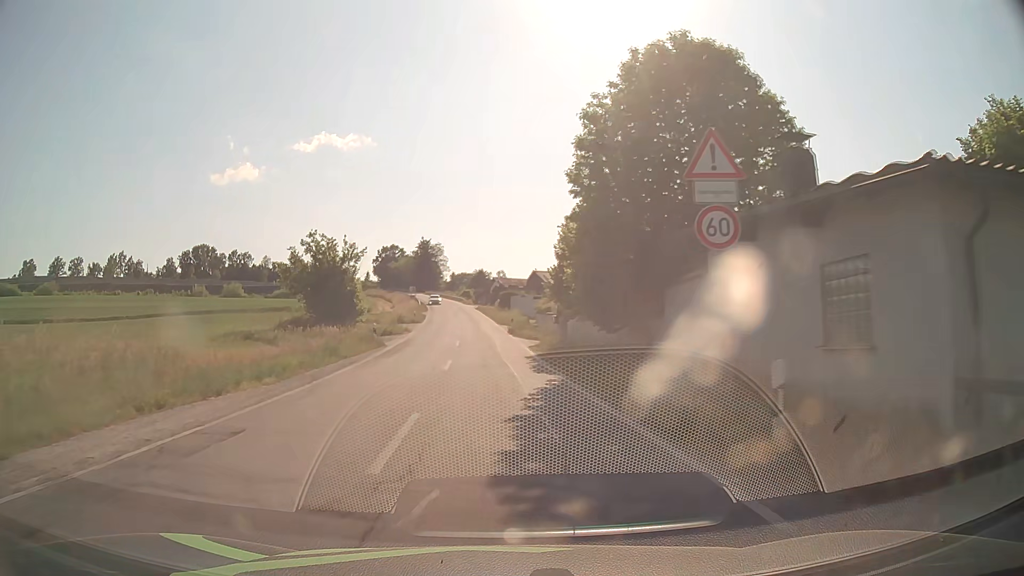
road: tertiary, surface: asphalt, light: Day
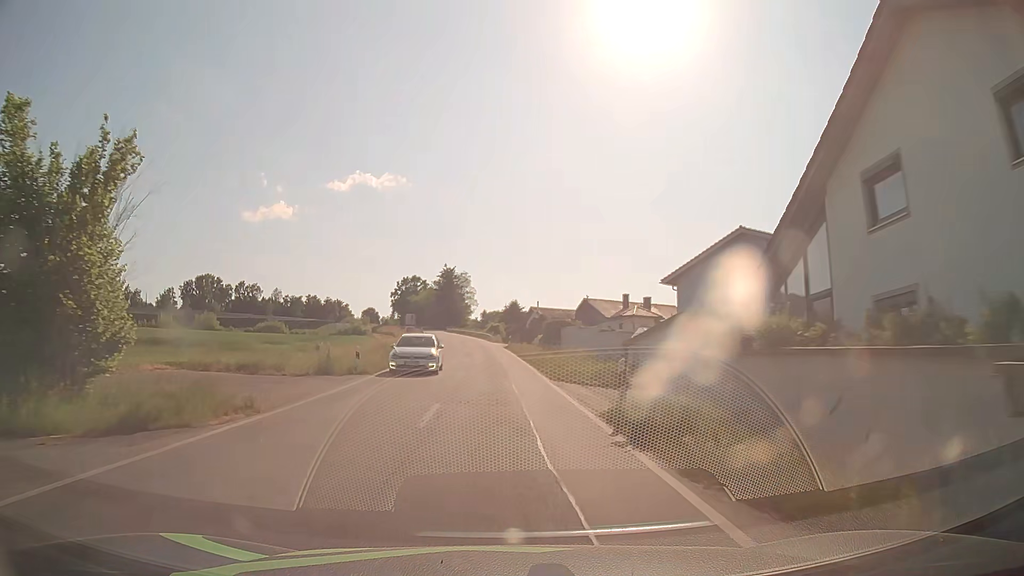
(-1.0, +32.3) m; -3°
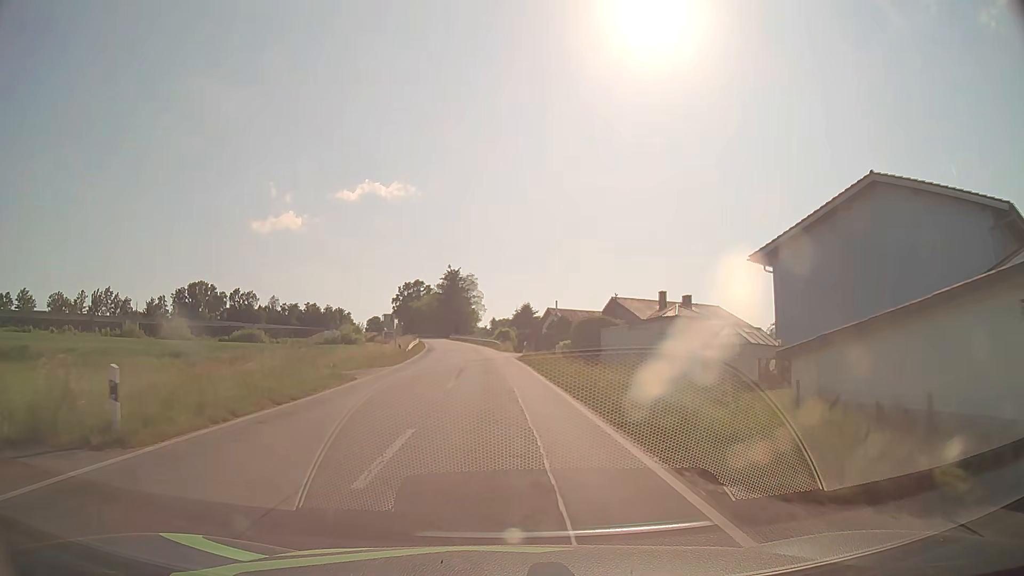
(-0.1, +16.7) m; -1°
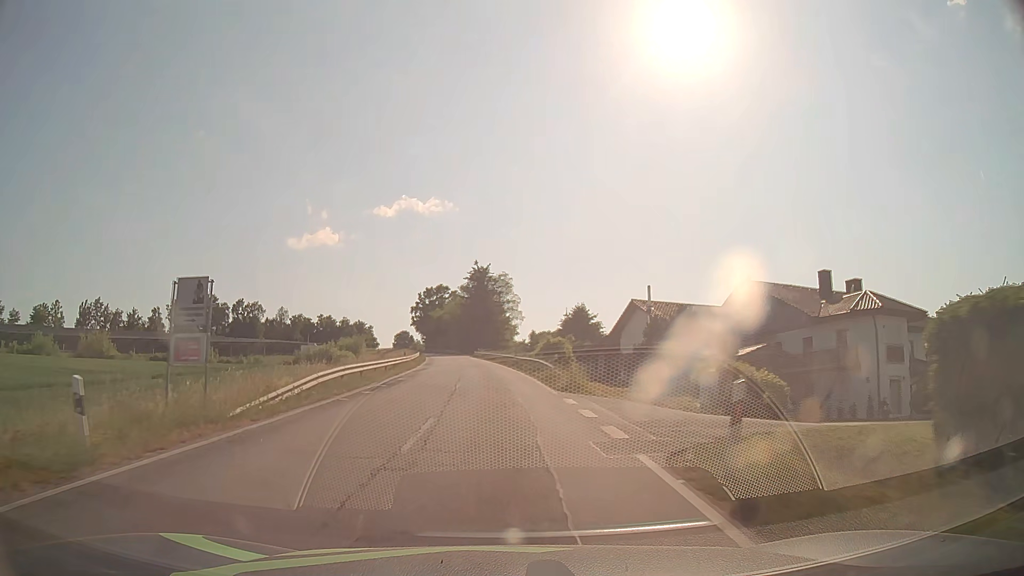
(-0.9, +34.2) m; -3°
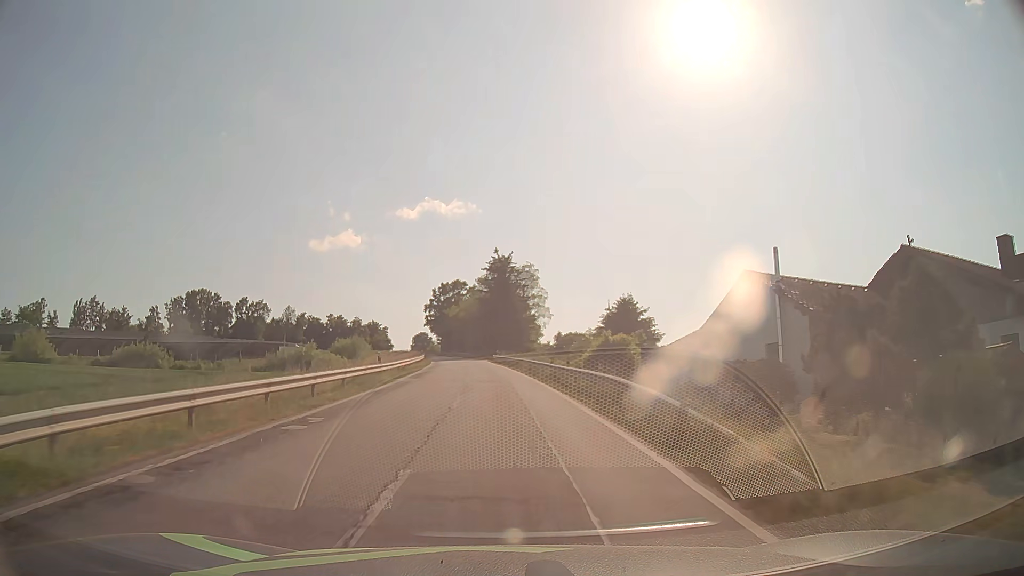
(-0.4, +17.5) m; -2°
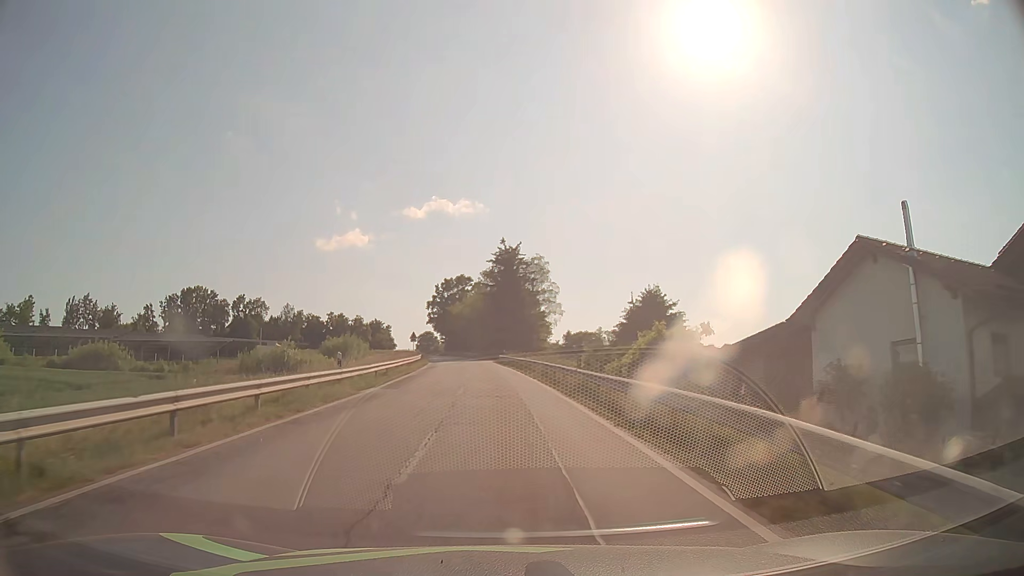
(0.0, +8.8) m; -1°
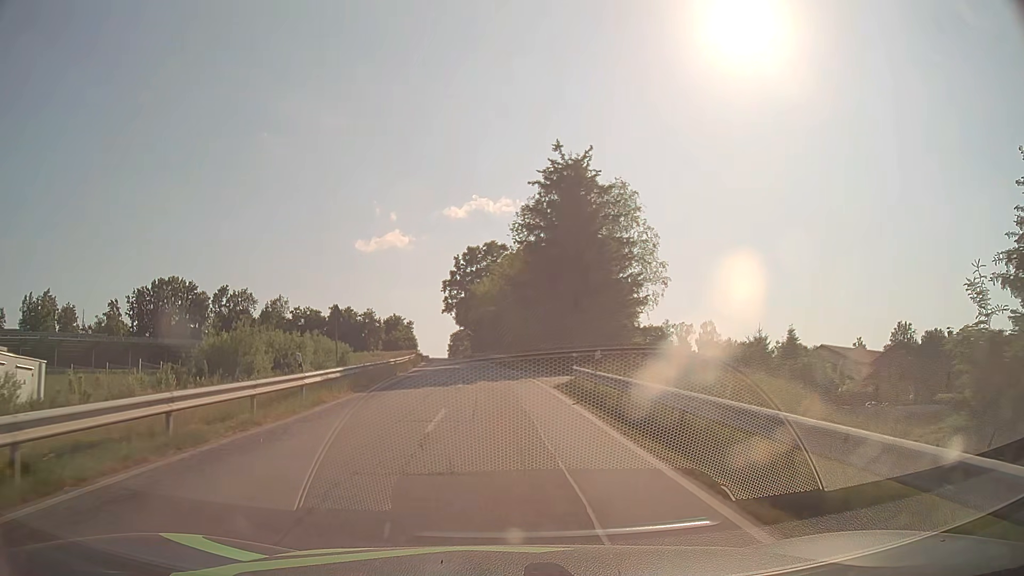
(-1.4, +44.8) m; -3°
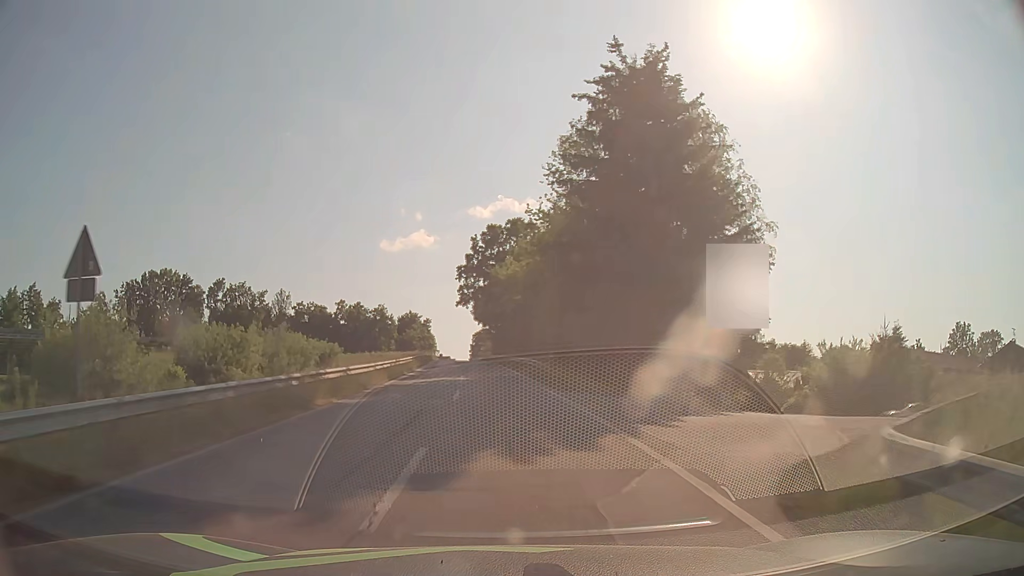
(-0.3, +18.1) m; -2°
(0, +10) (0, +20) (-1, +30) (-1, +40) (-2, +50) (-3, +60) (-4, +70) (-4, +80) (-5, +90) (-6, +100) m
